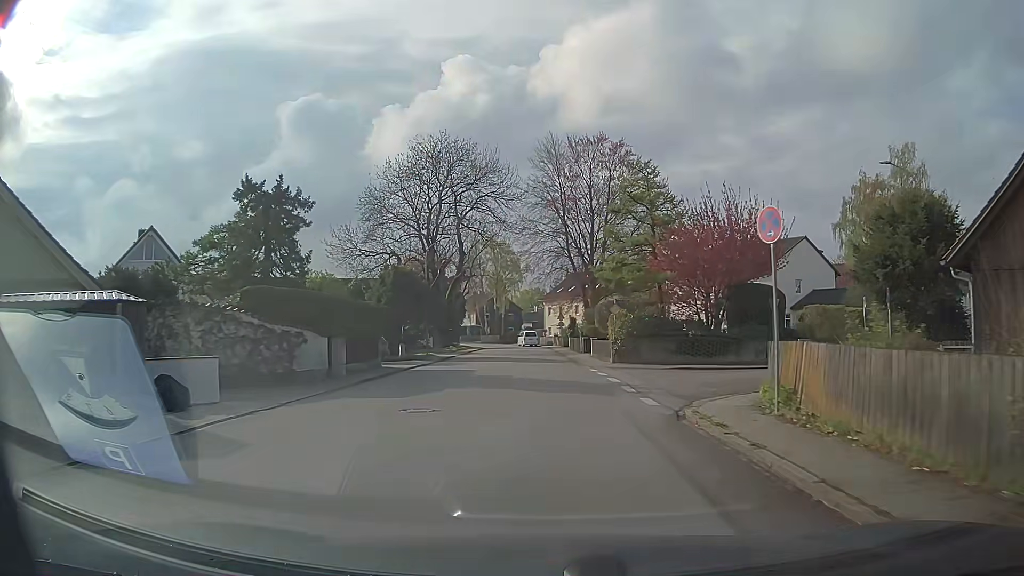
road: residential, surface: asphalt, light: Day
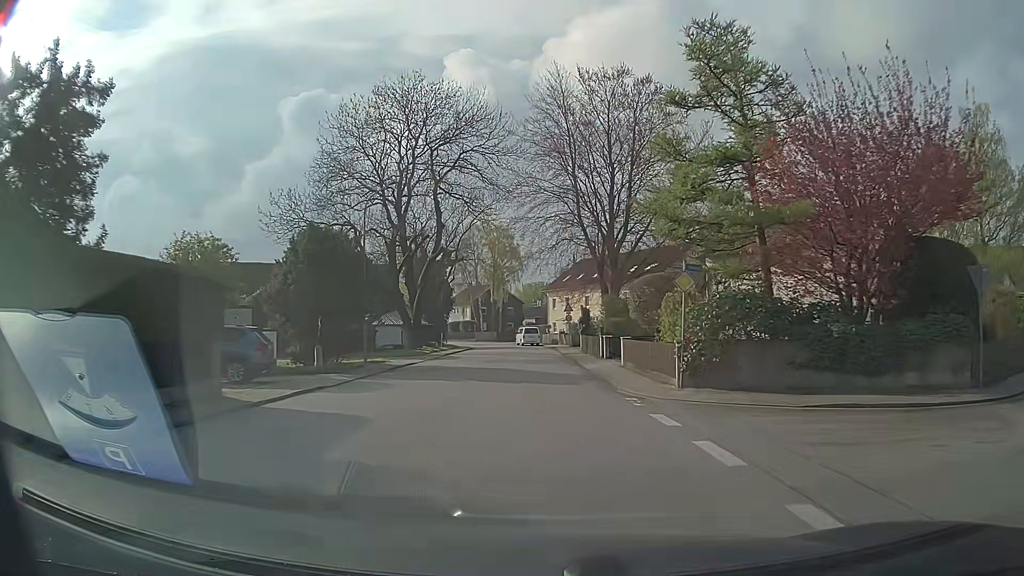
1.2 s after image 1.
(+0.2, +15.2) m; 0°
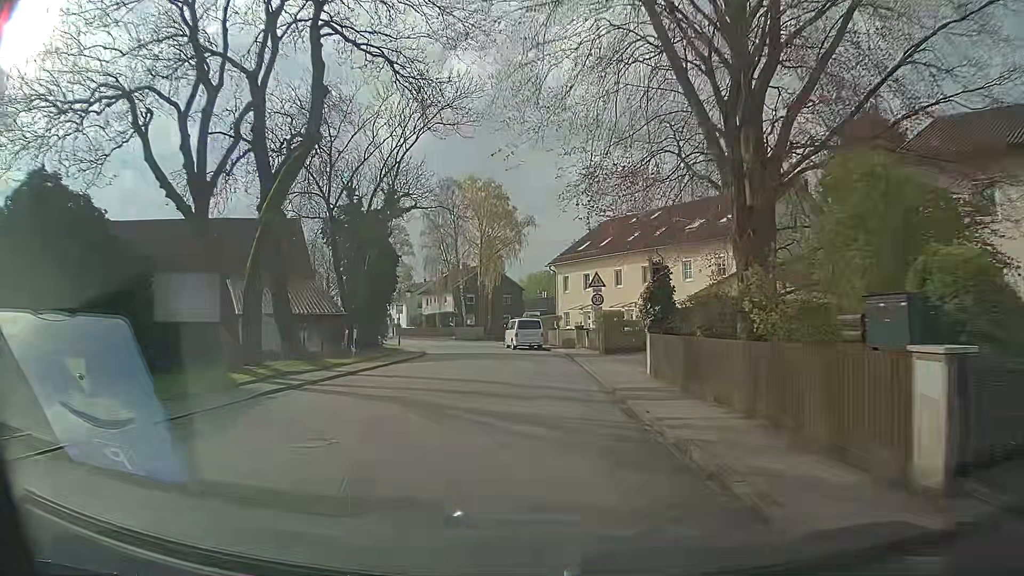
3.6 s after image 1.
(-0.1, +28.3) m; 0°
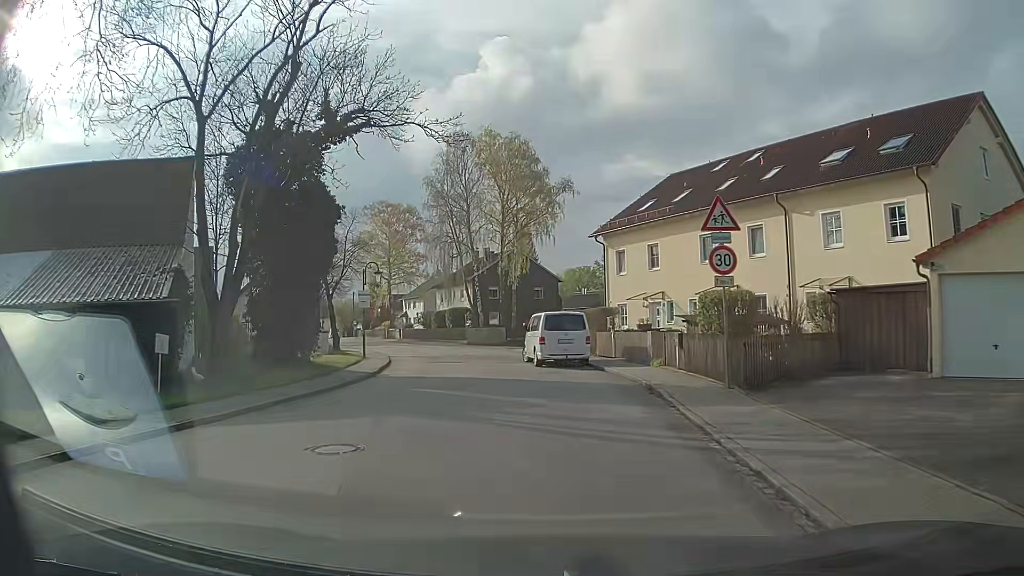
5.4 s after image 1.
(-0.4, +18.2) m; -3°
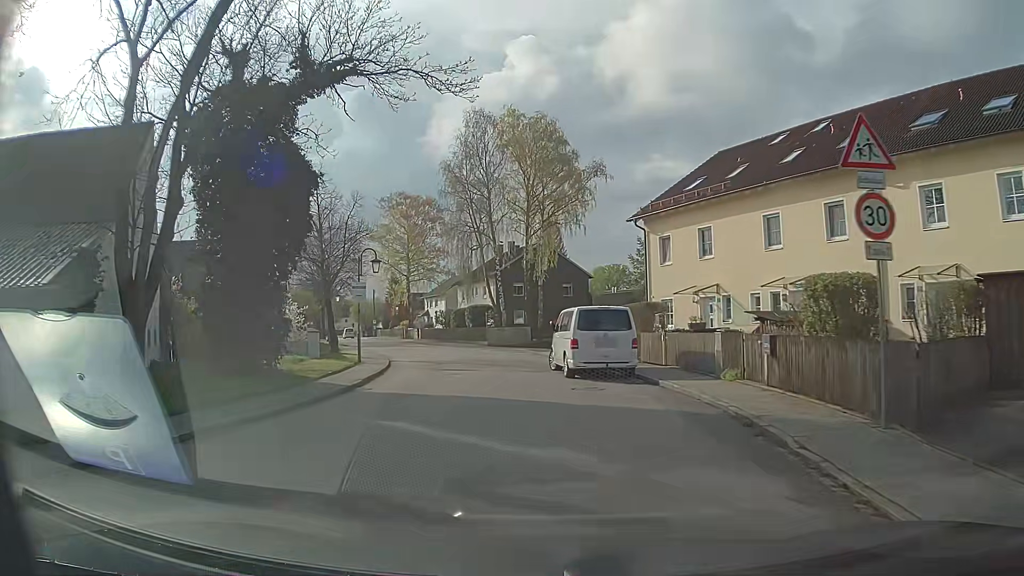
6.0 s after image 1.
(-0.2, +5.6) m; -2°
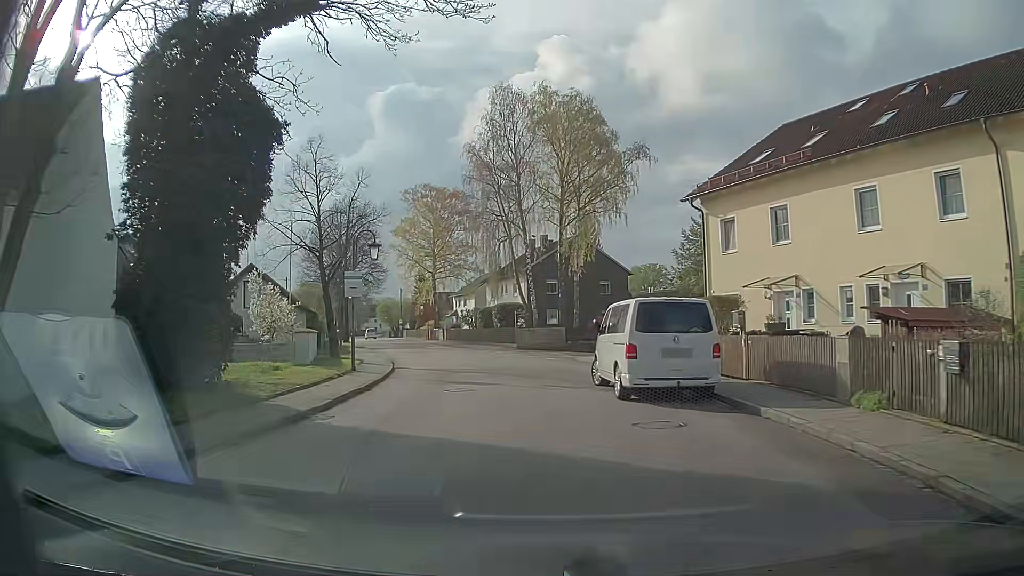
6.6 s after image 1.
(-0.2, +5.5) m; -3°
(-1, +10) (-2, +20) (-3, +30) (-5, +40) (-8, +49) (-12, +59) (-15, +68) (-18, +77) (-22, +87) (-25, +96) m
